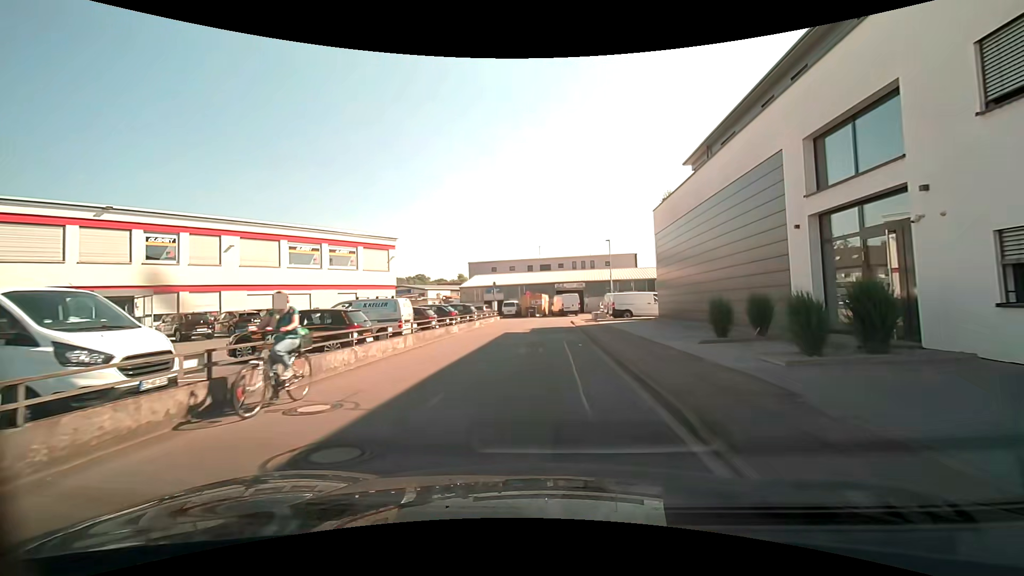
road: unclassified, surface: asphalt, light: Day
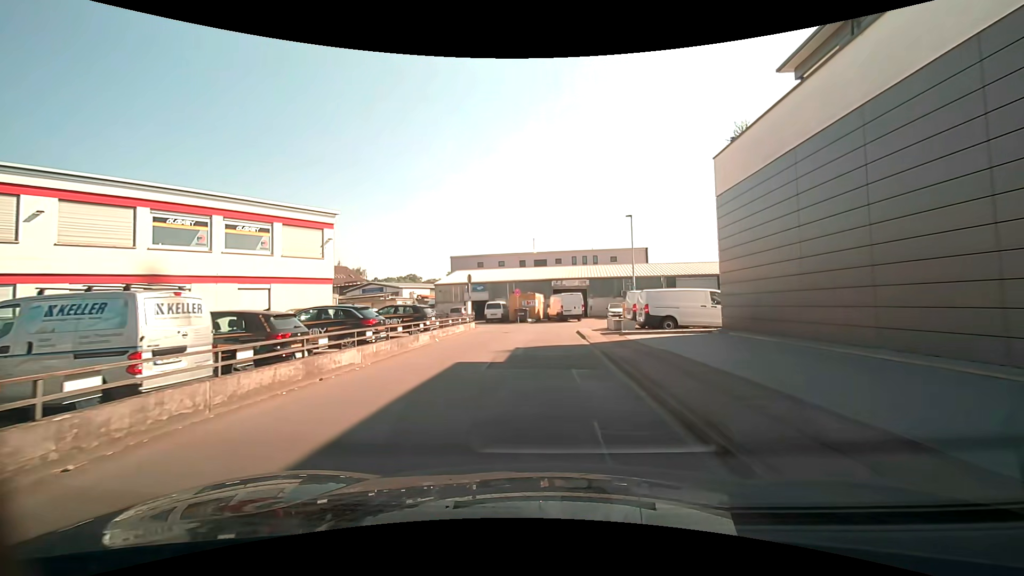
(0.0, +12.3) m; +1°
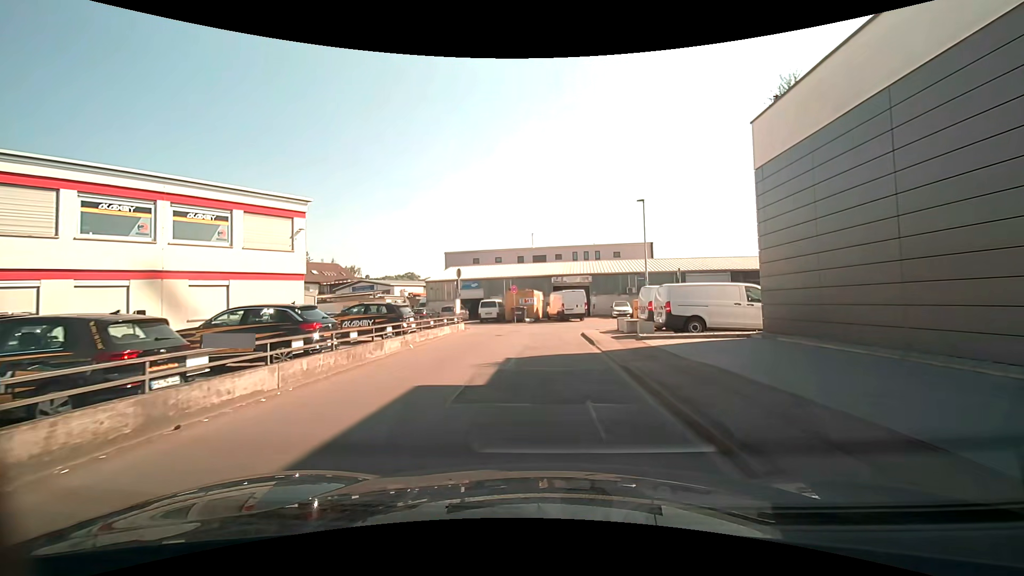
(0.0, +3.8) m; 0°
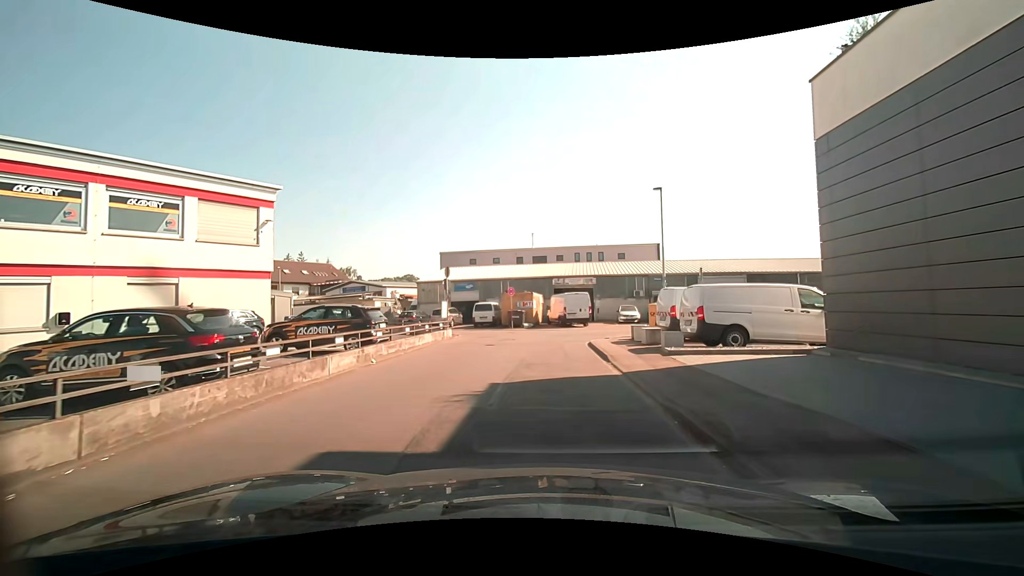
(0.0, +3.6) m; 0°
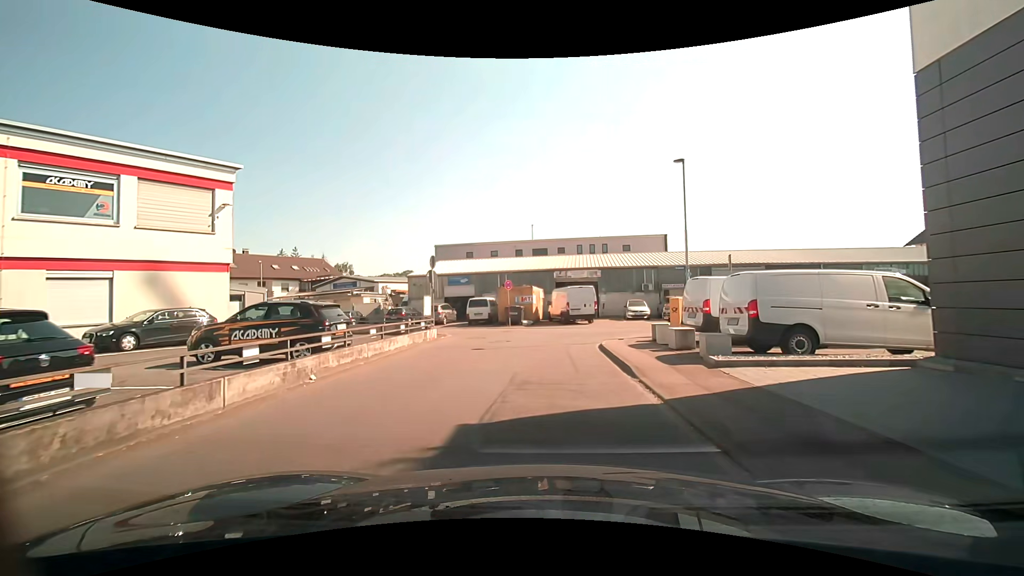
(0.0, +3.4) m; 0°
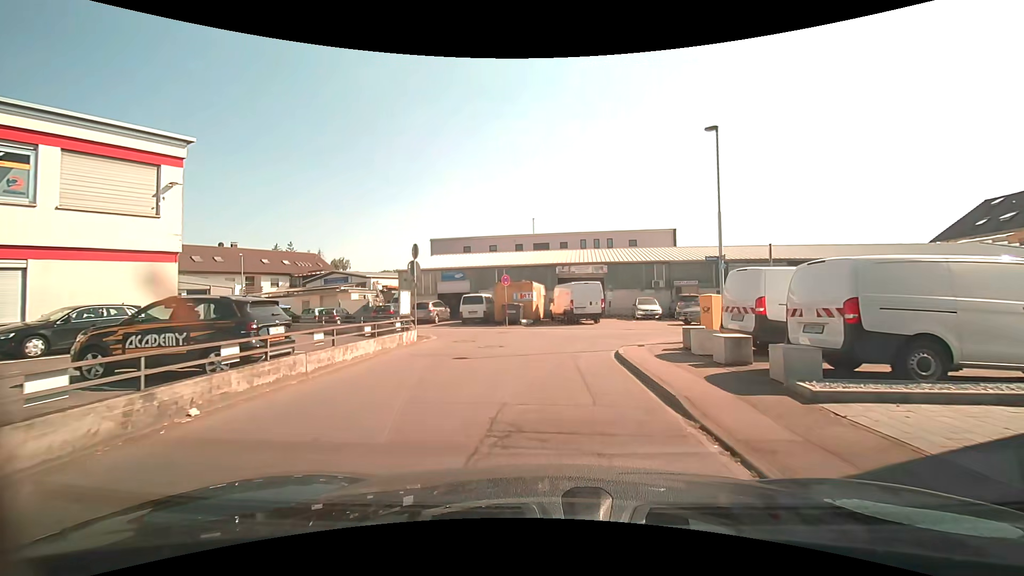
(0.0, +3.2) m; -1°
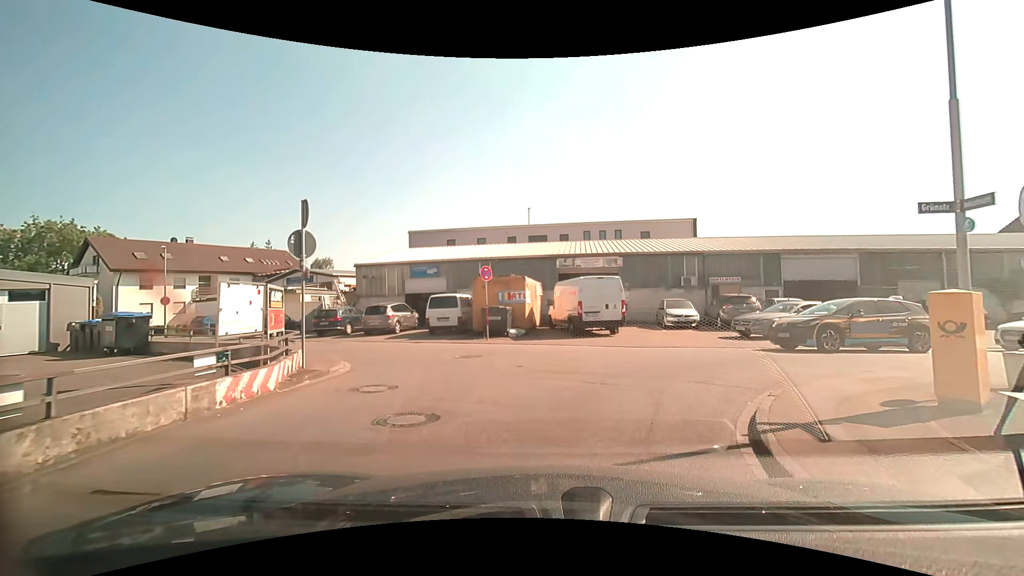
(+0.1, +8.4) m; +1°
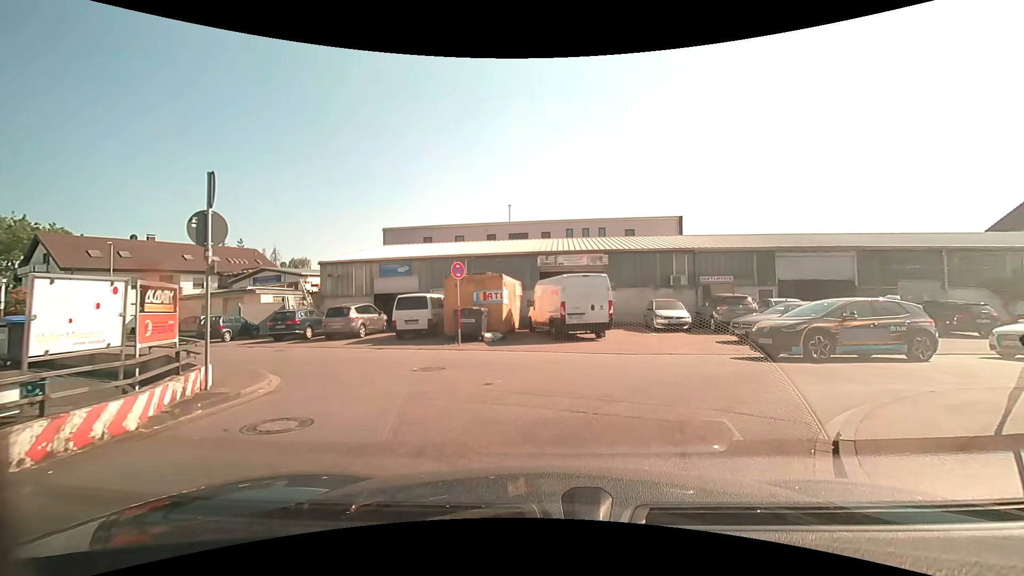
(0.0, +2.1) m; +2°
